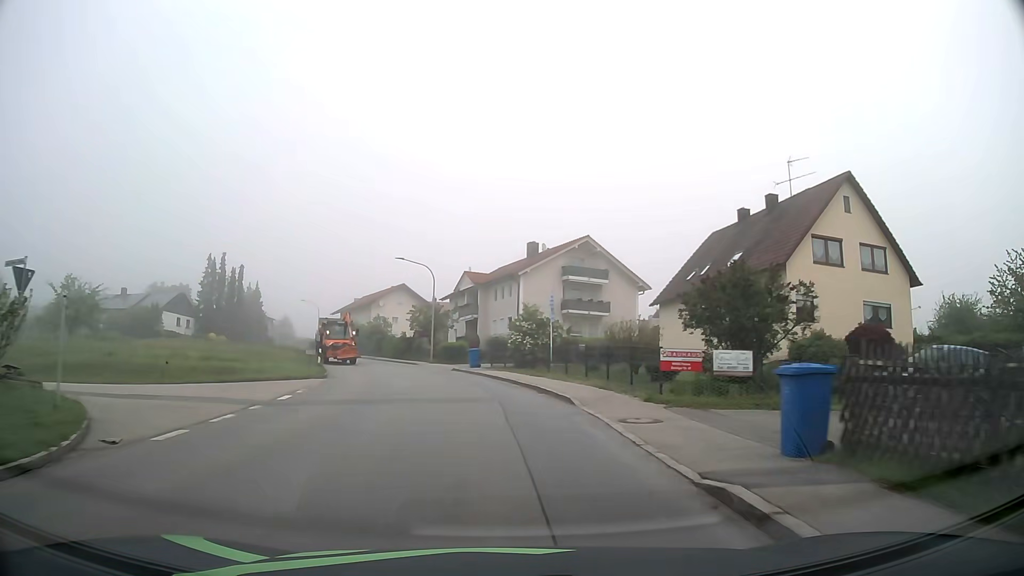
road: tertiary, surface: asphalt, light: Day
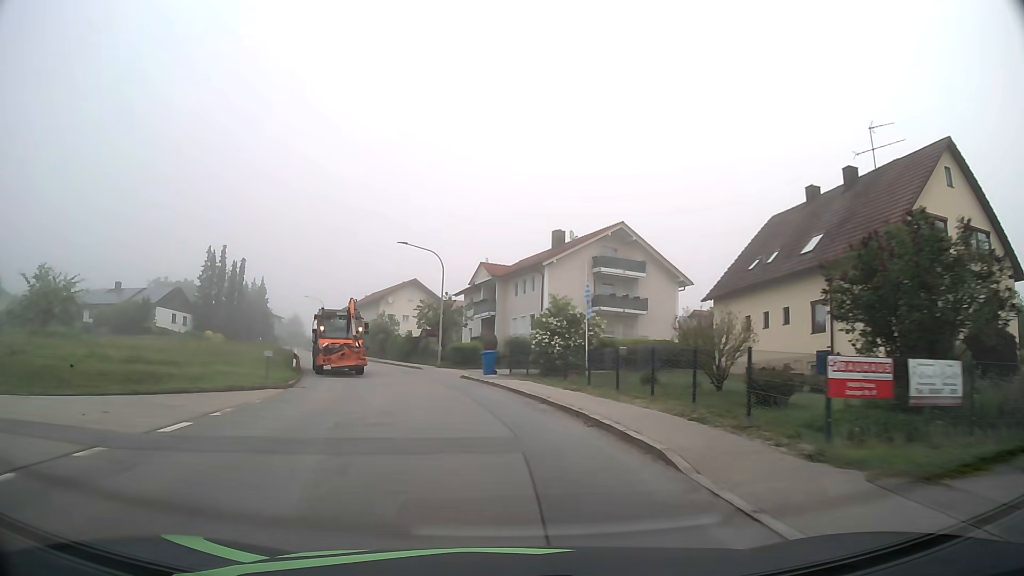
(-0.1, +7.6) m; -2°
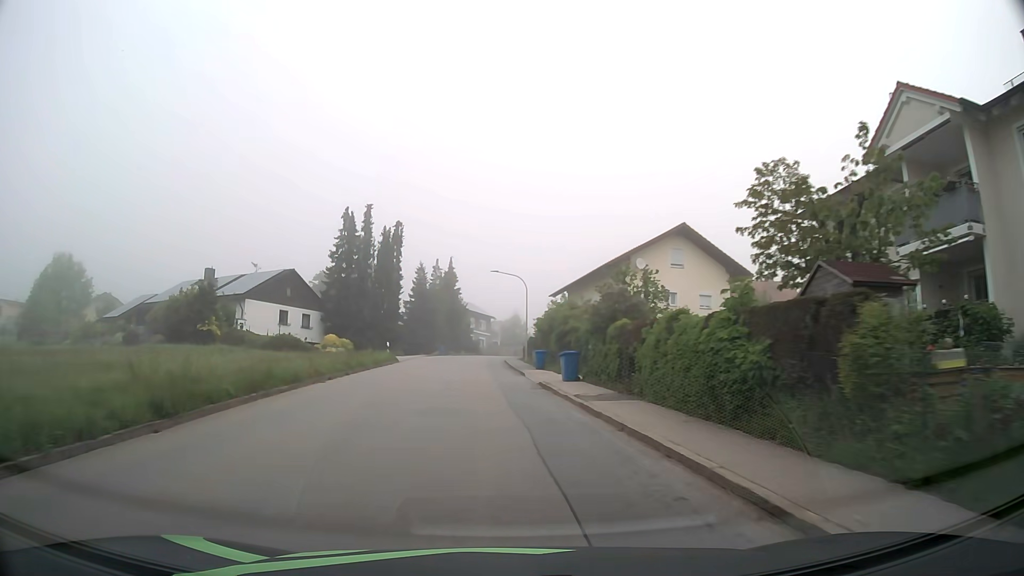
(-6.1, +37.8) m; -20°
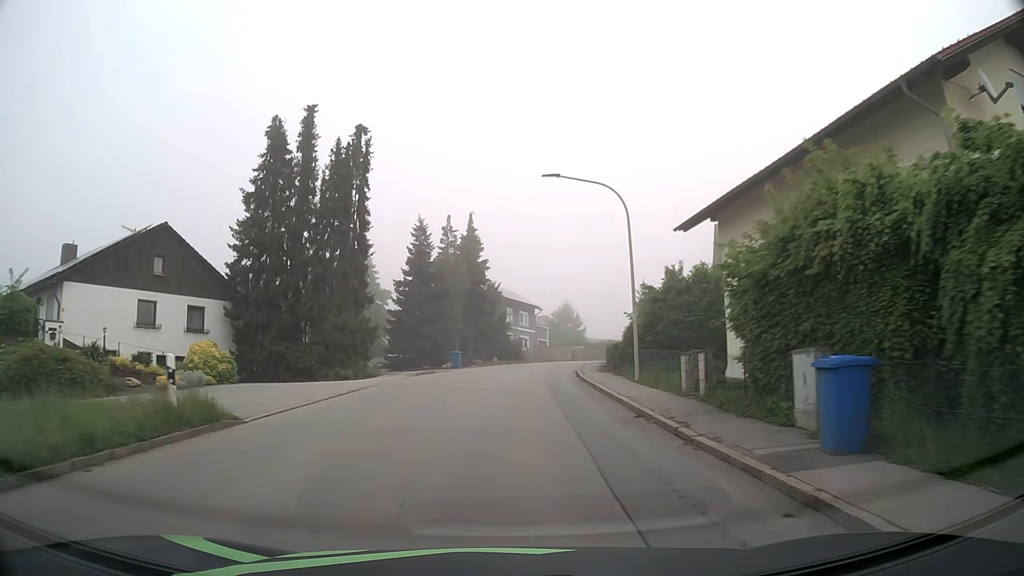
(-1.6, +31.0) m; -4°
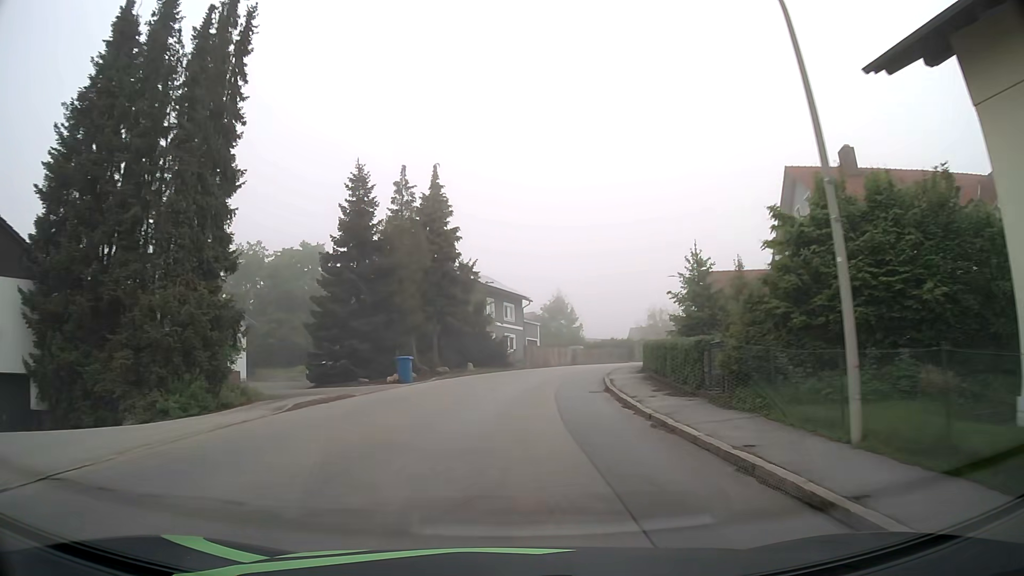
(+0.1, +15.6) m; +1°
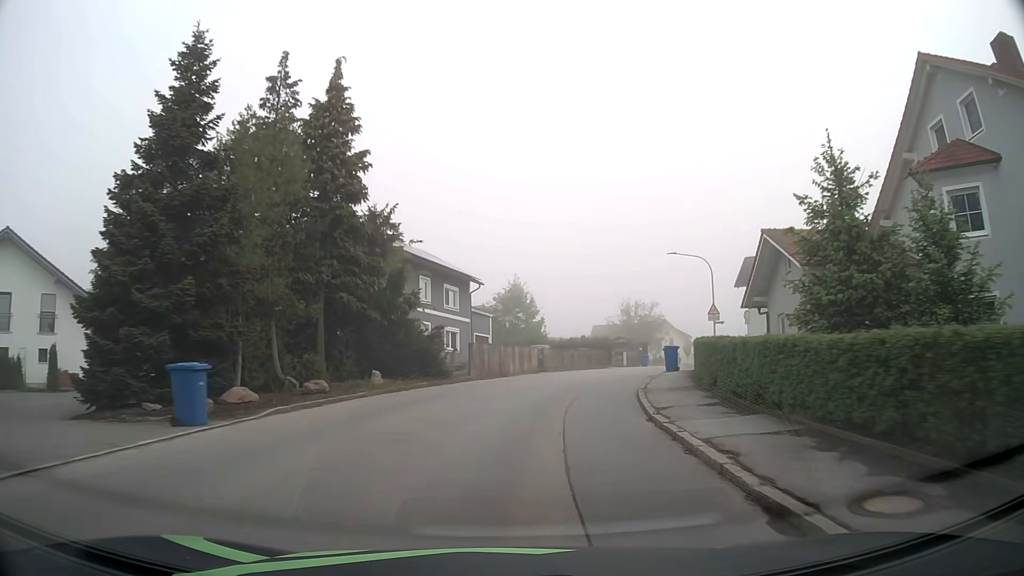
(+0.4, +15.6) m; +4°
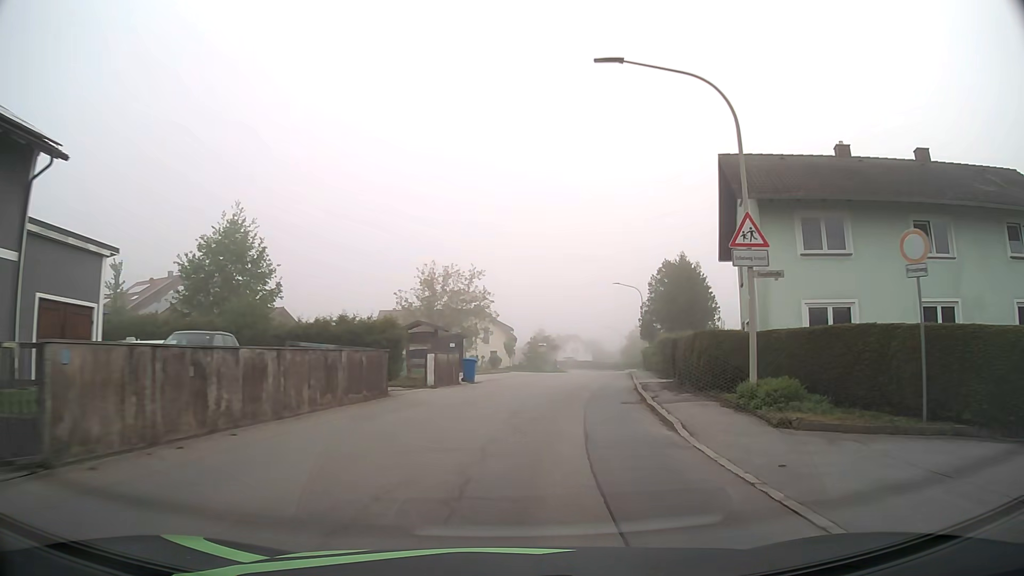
(+4.2, +30.7) m; +17°
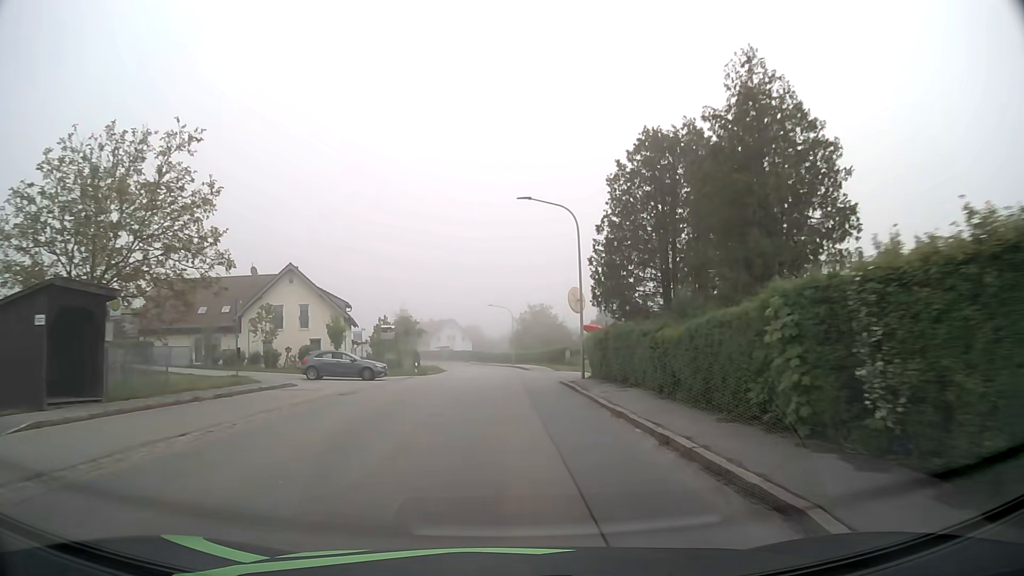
(+3.5, +31.4) m; +11°
(0, +10) (0, +20) (0, +30) (0, +40) (-1, +50) (-1, +60) (-2, +70) (-3, +80) (-4, +90) (-6, +100) m
